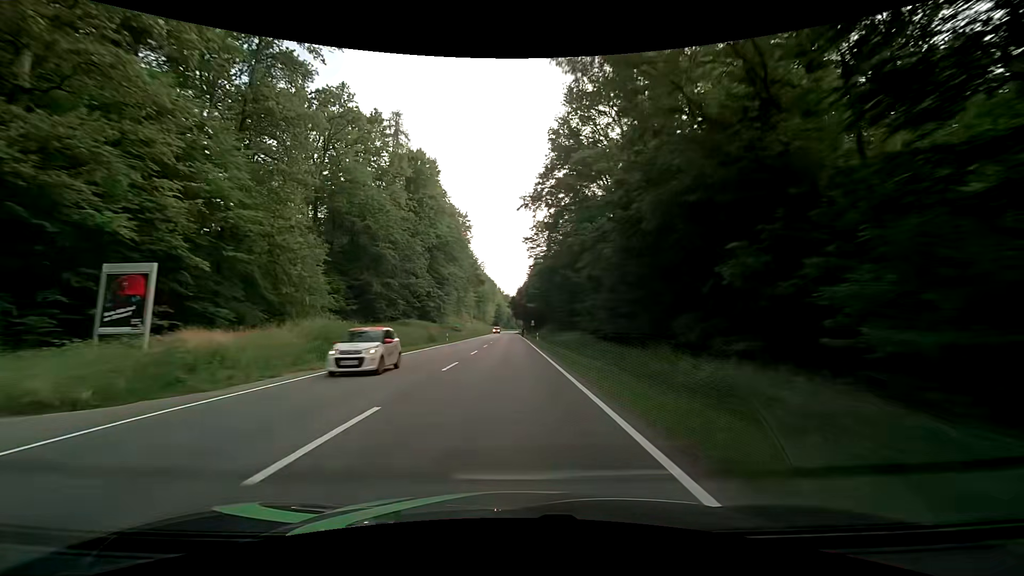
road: secondary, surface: asphalt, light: Day
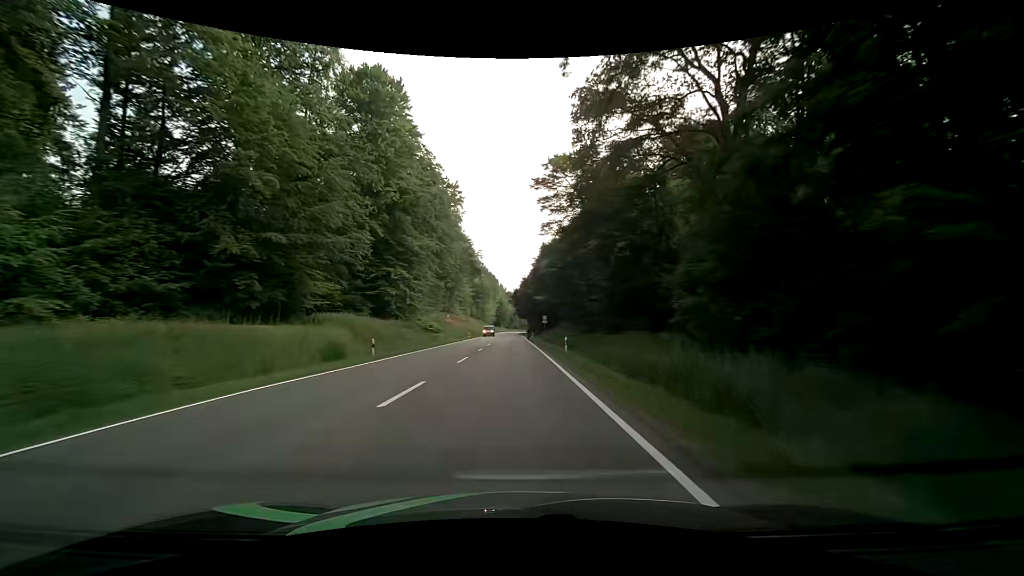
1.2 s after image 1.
(-0.1, +30.0) m; -1°
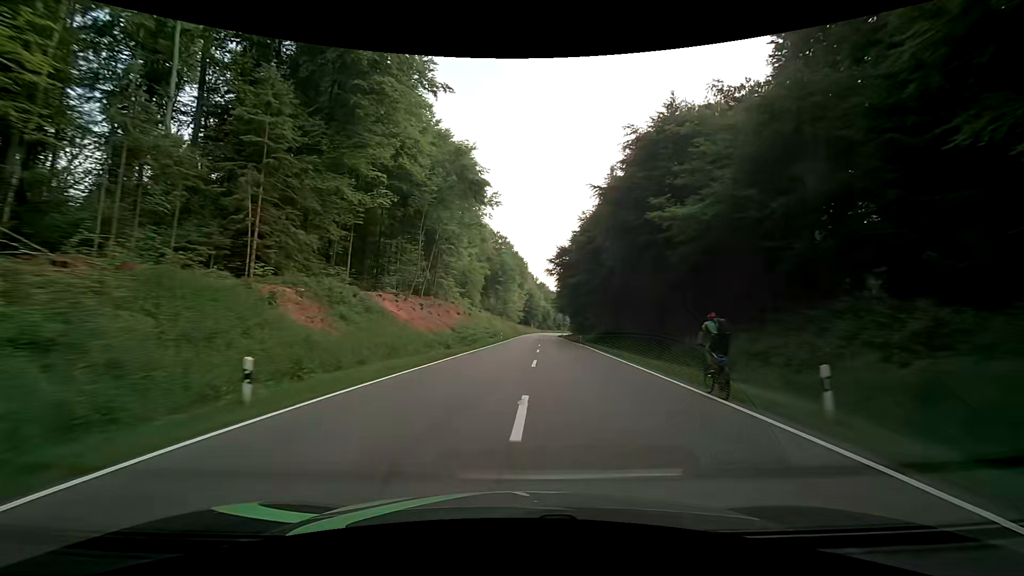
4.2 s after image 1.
(-2.0, +71.8) m; -3°
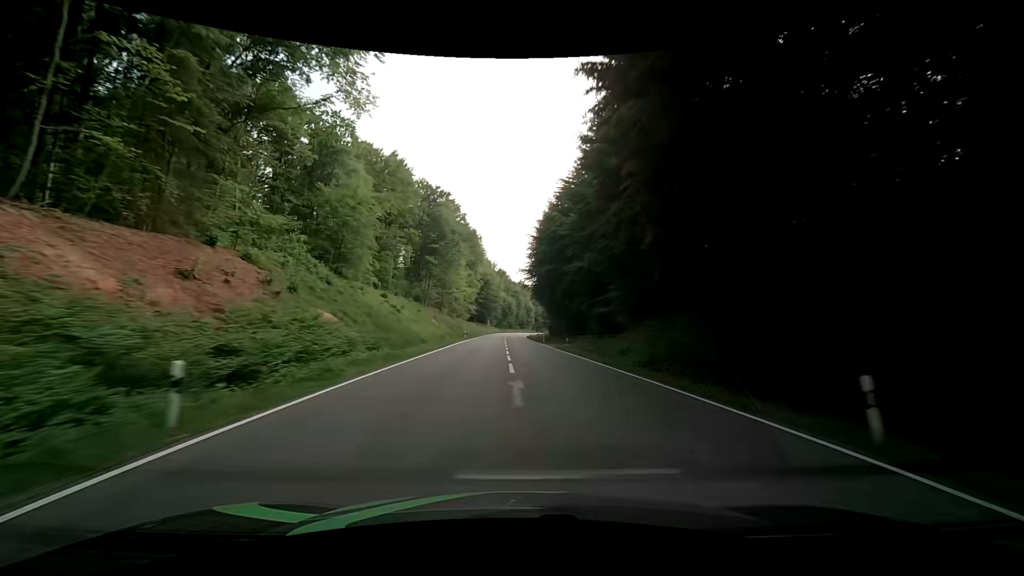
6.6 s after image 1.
(+2.4, +58.1) m; +5°
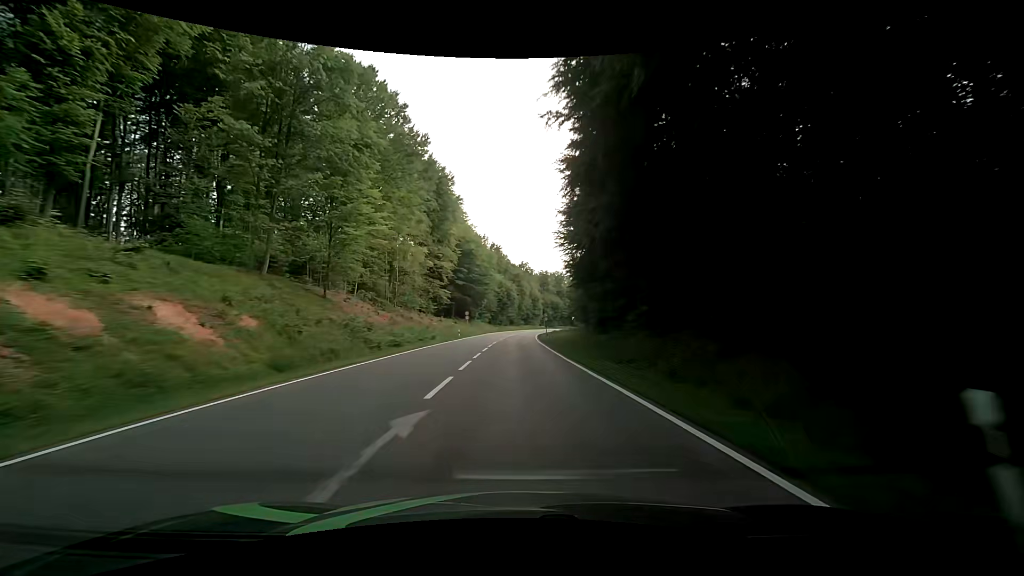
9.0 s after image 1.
(+0.4, +60.0) m; 0°
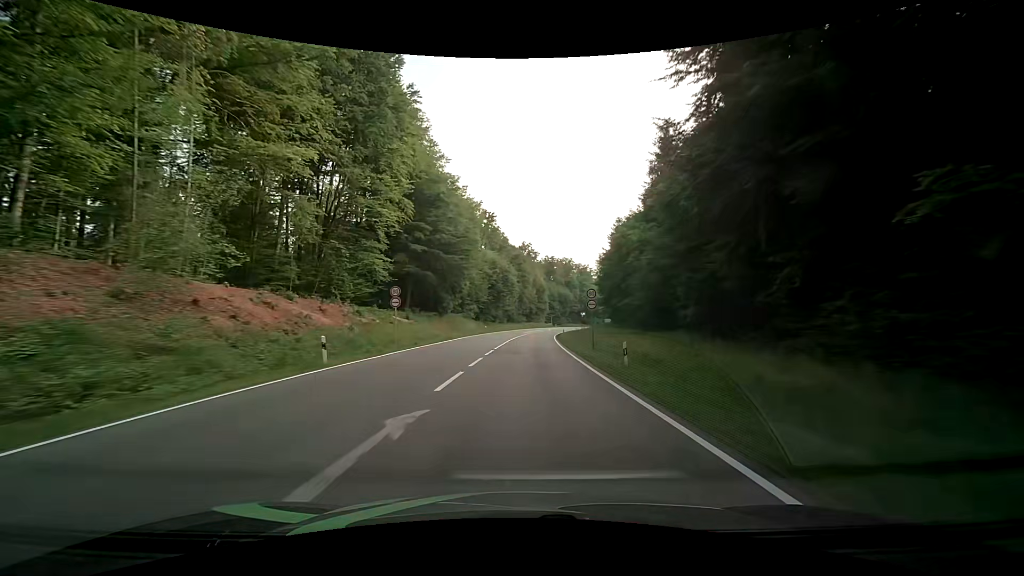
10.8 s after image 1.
(-0.1, +42.0) m; 0°
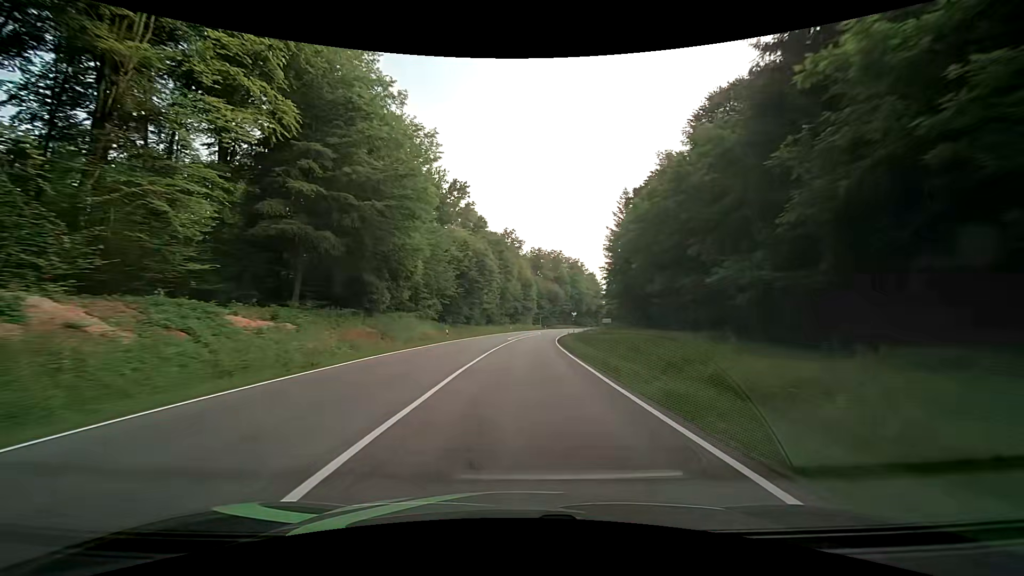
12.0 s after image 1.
(+0.3, +25.8) m; +2°
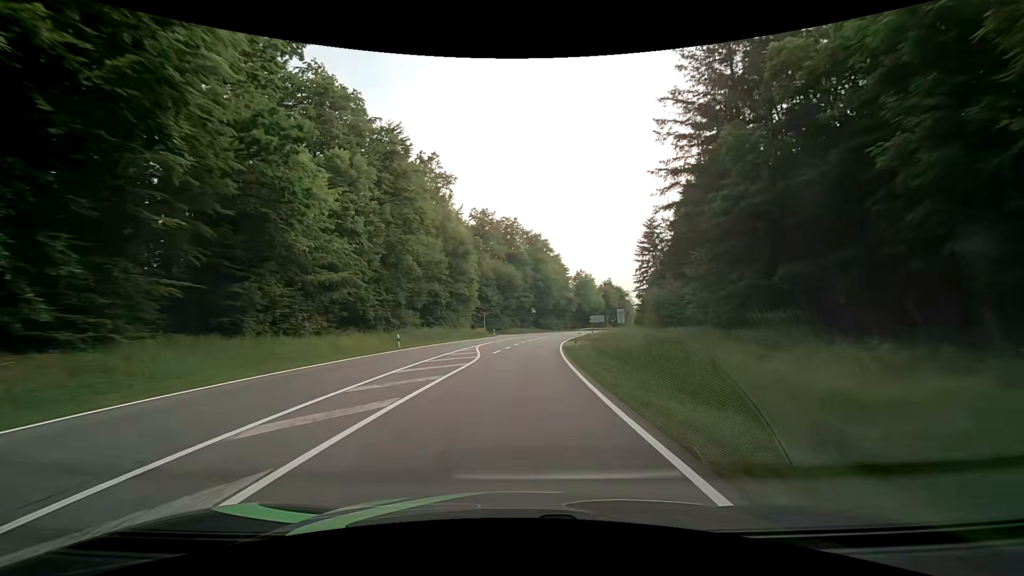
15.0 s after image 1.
(+2.8, +60.0) m; +6°
(0, +10) (0, +20) (+1, +30) (+2, +40) (+3, +50) (+4, +60) (+5, +70) (+7, +80) (+9, +89) (+12, +99) m
